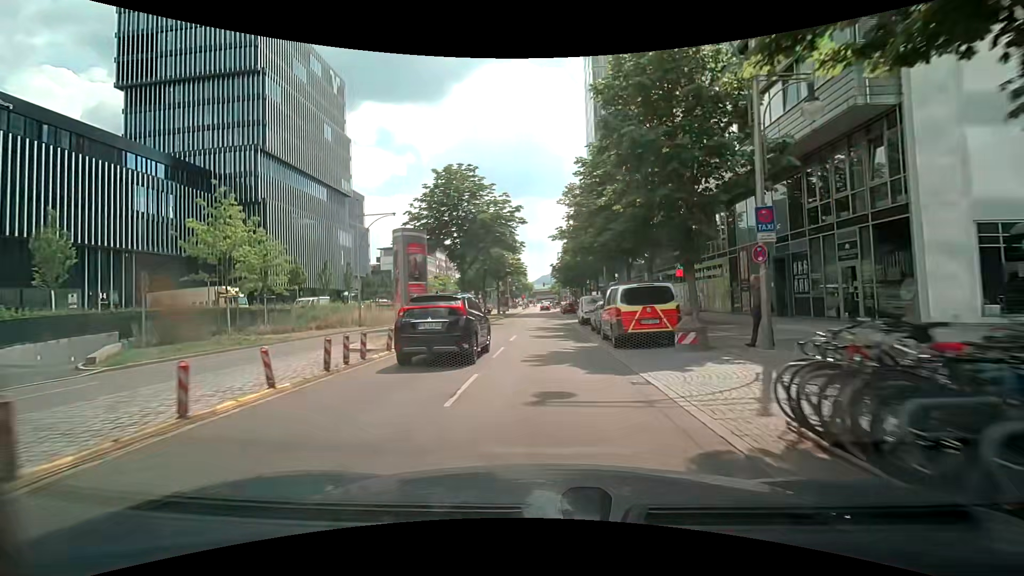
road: primary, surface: asphalt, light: Day
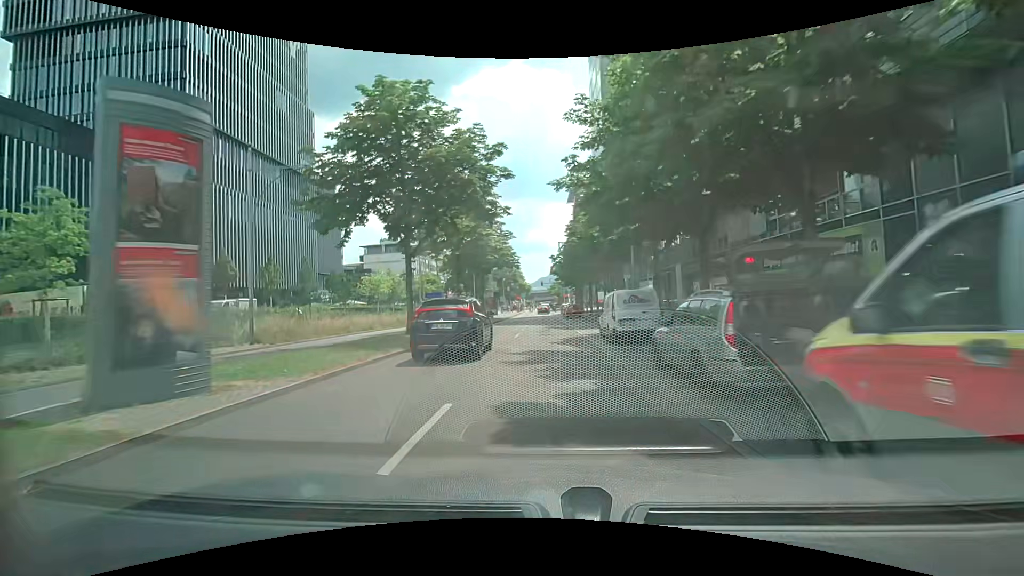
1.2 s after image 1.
(0.0, +14.8) m; 0°
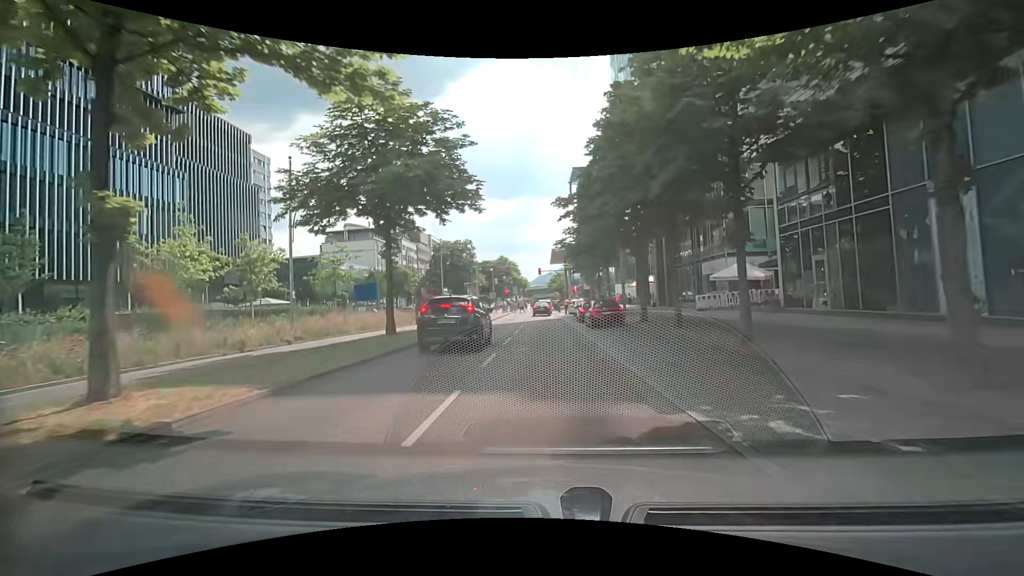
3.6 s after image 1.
(-0.2, +29.1) m; -1°
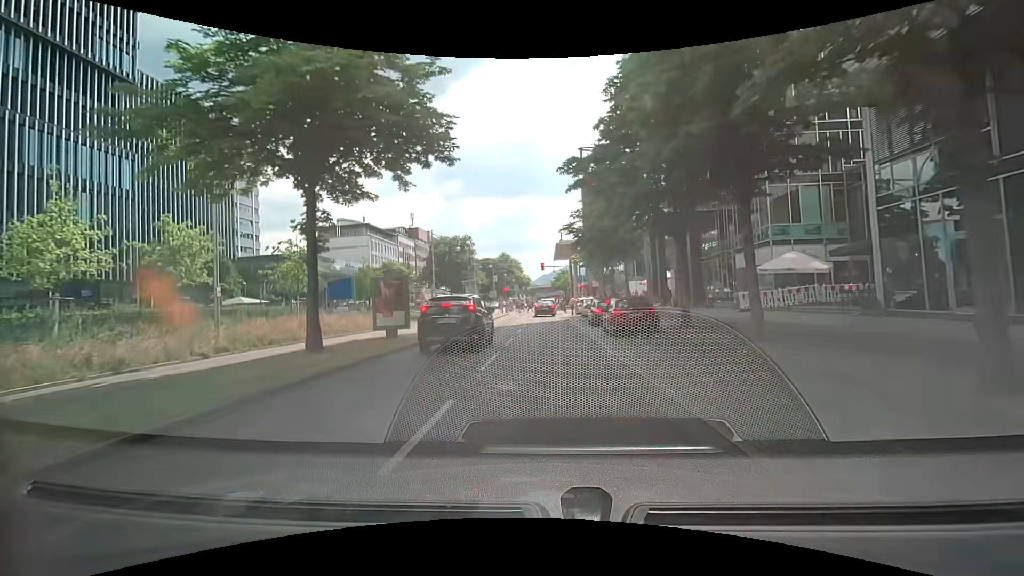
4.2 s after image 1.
(0.0, +6.8) m; 0°
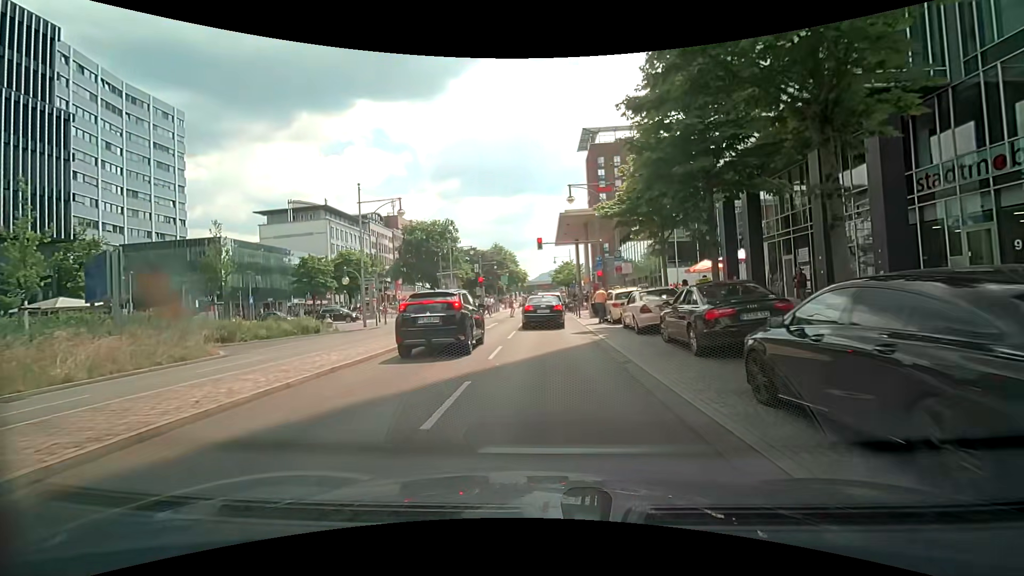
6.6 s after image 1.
(-0.4, +22.4) m; 0°
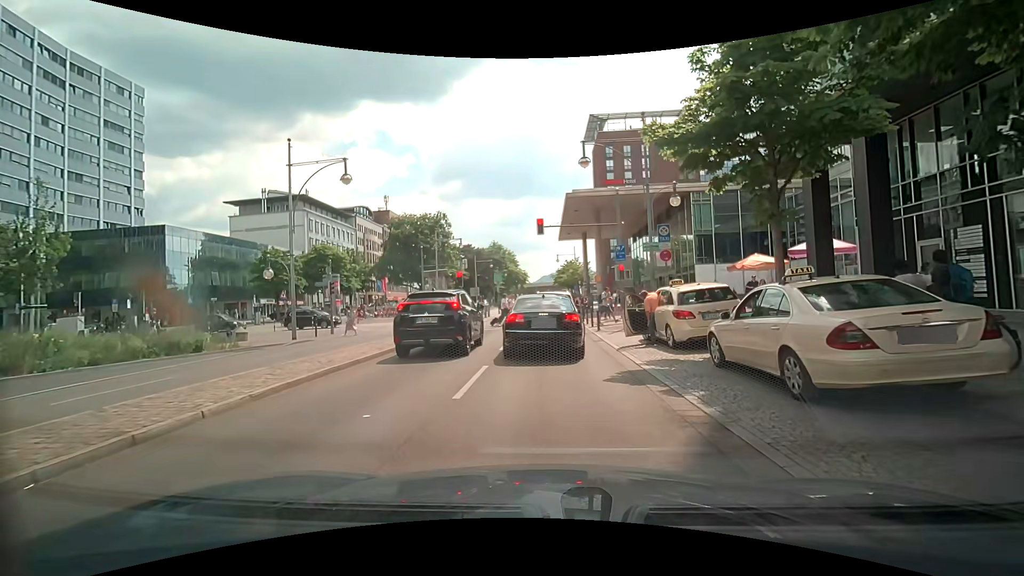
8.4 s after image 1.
(0.0, +10.0) m; -1°
